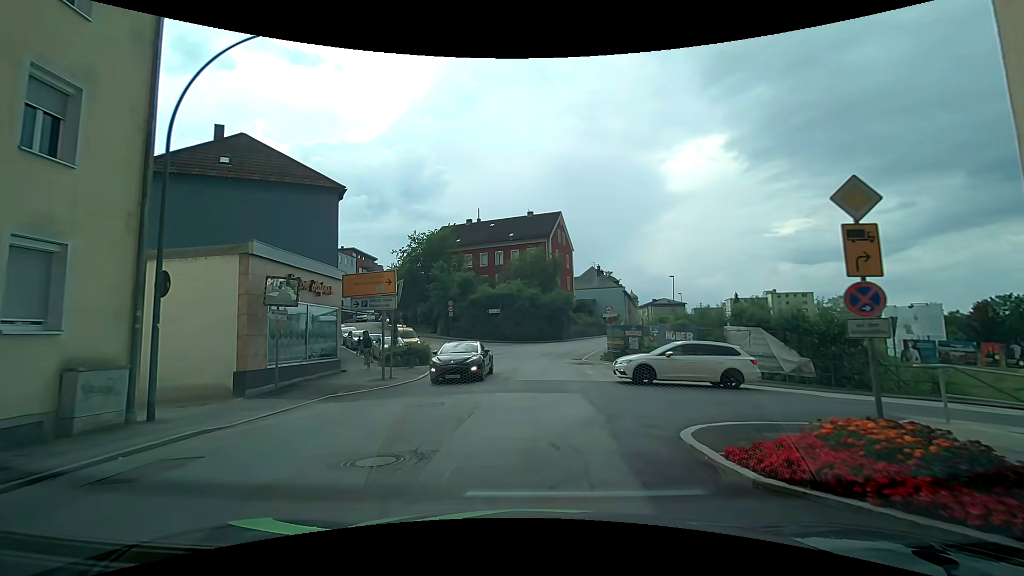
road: tertiary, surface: asphalt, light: Day
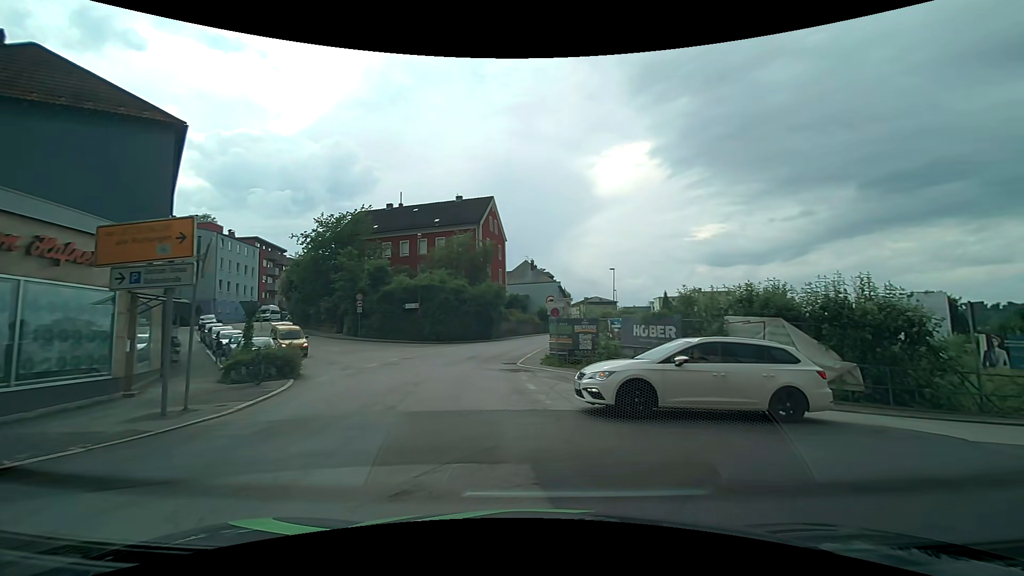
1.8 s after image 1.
(+0.2, +7.4) m; +8°
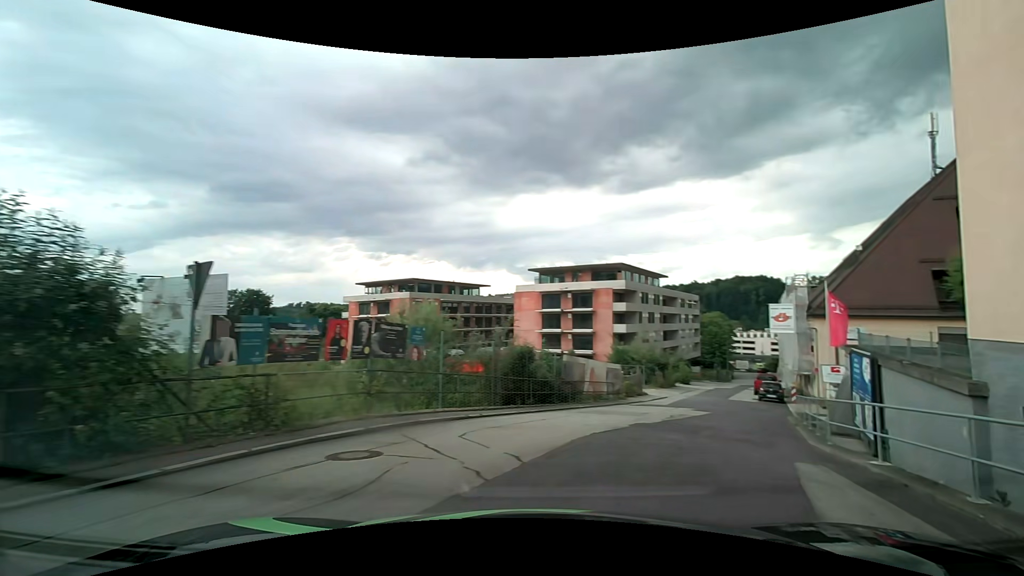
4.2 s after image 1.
(+4.6, +7.0) m; +67°
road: residential
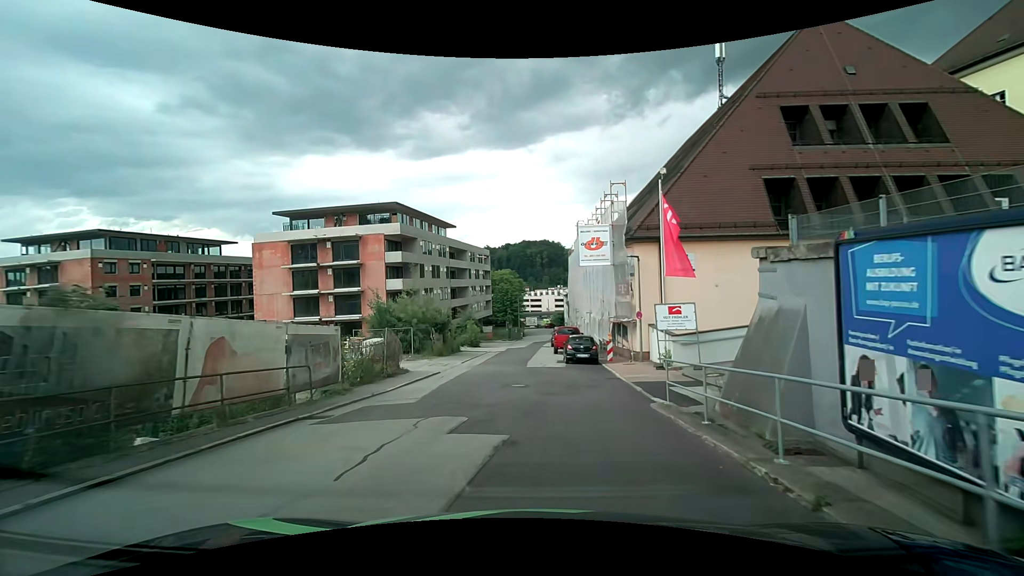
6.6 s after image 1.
(+4.1, +15.1) m; +22°
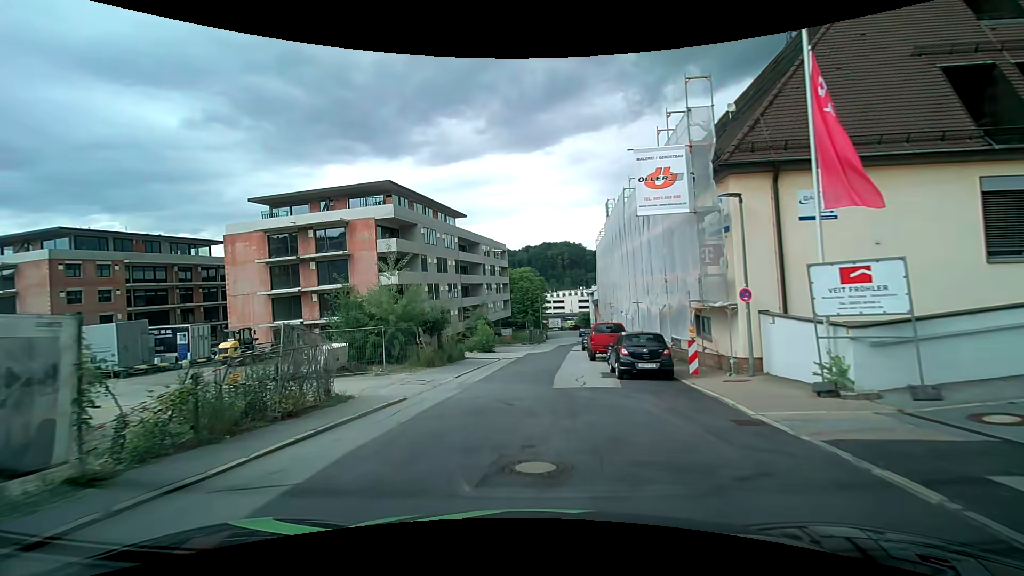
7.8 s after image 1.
(-0.2, +10.1) m; -4°
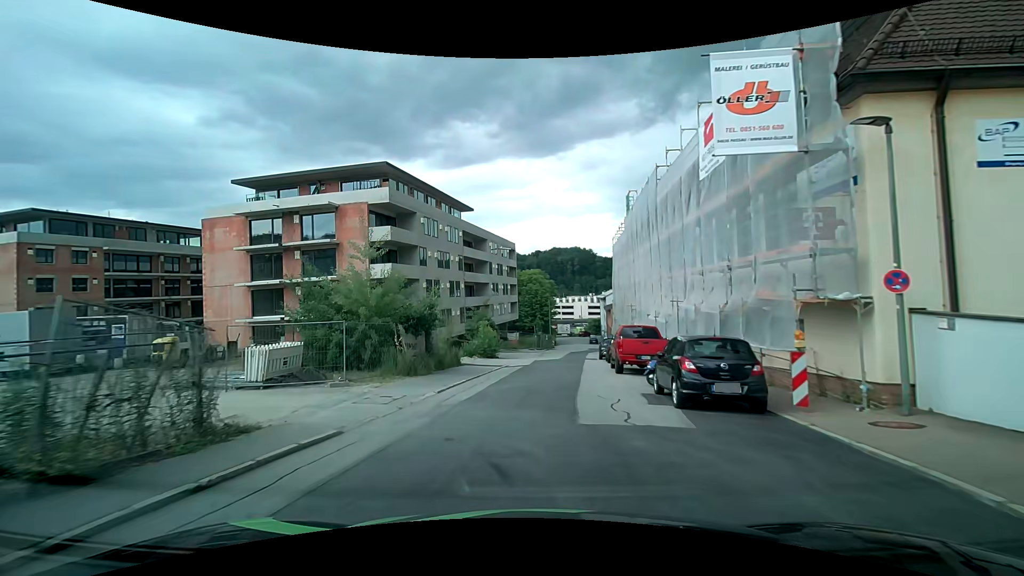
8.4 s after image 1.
(0.0, +5.4) m; 0°
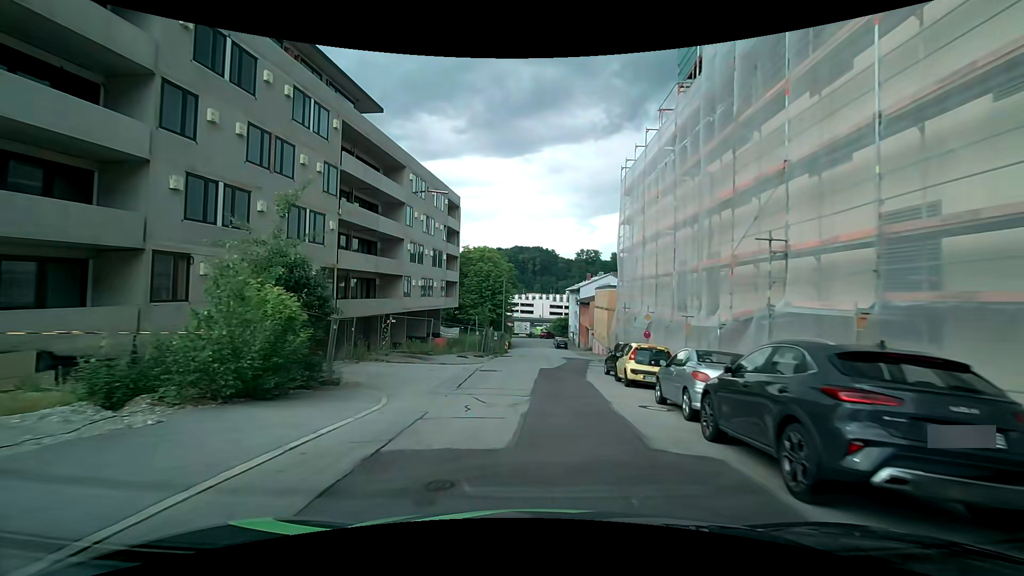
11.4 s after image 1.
(+1.6, +28.5) m; +5°
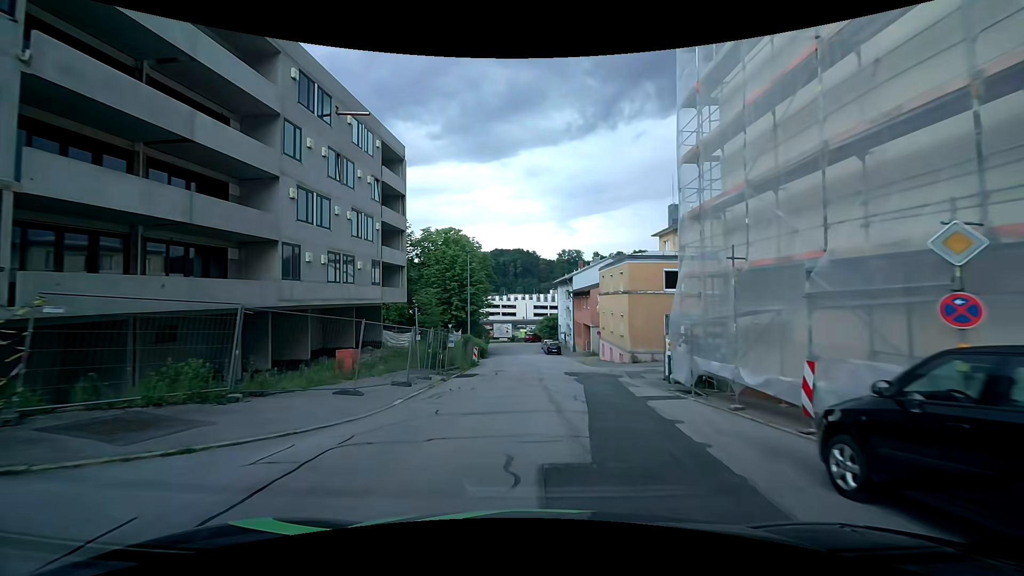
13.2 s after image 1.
(+0.4, +18.1) m; +3°
(0, +10) (0, +20) (0, +30) (-1, +40) (-1, +50) (-1, +60) (-2, +70) (-3, +80) (-7, +88) (-16, +93) m
